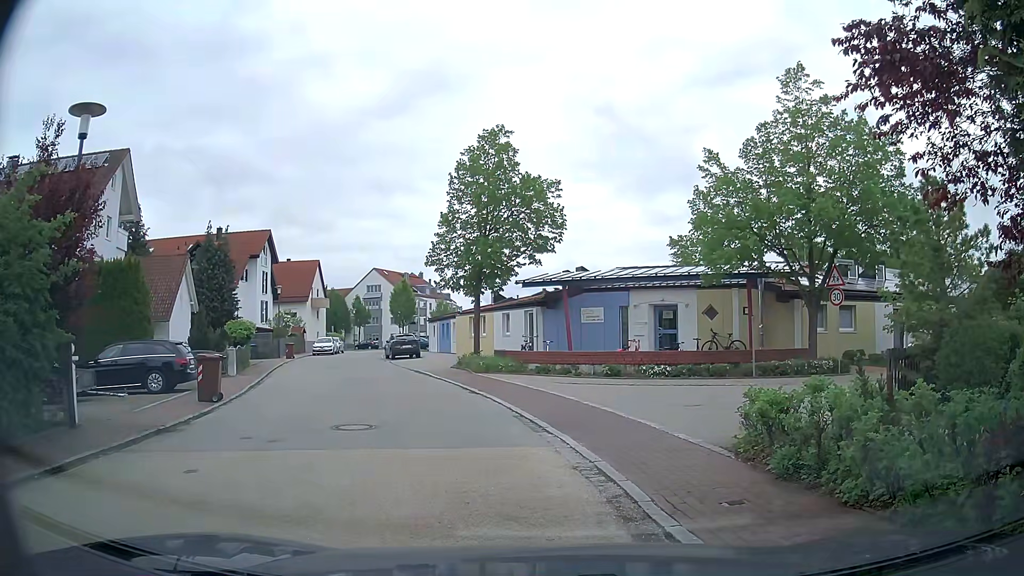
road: residential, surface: asphalt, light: Day
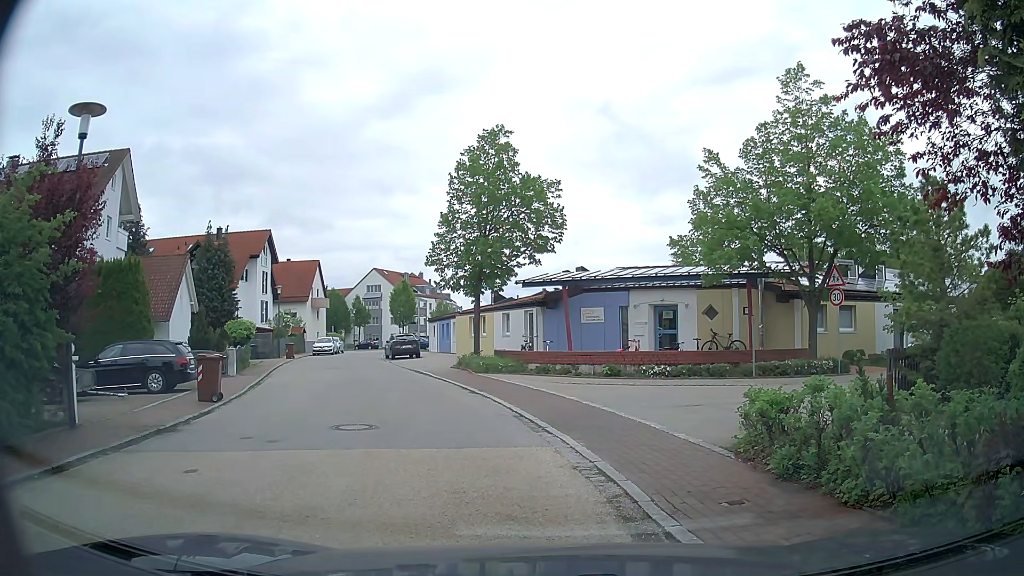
(0.0, +0.1) m; 0°
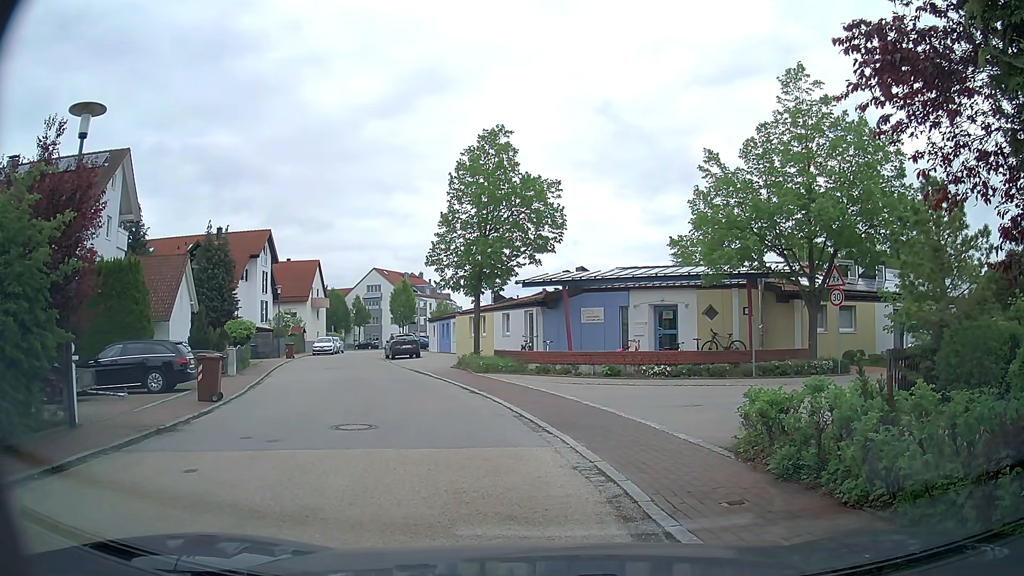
(0.0, 0.0) m; 0°
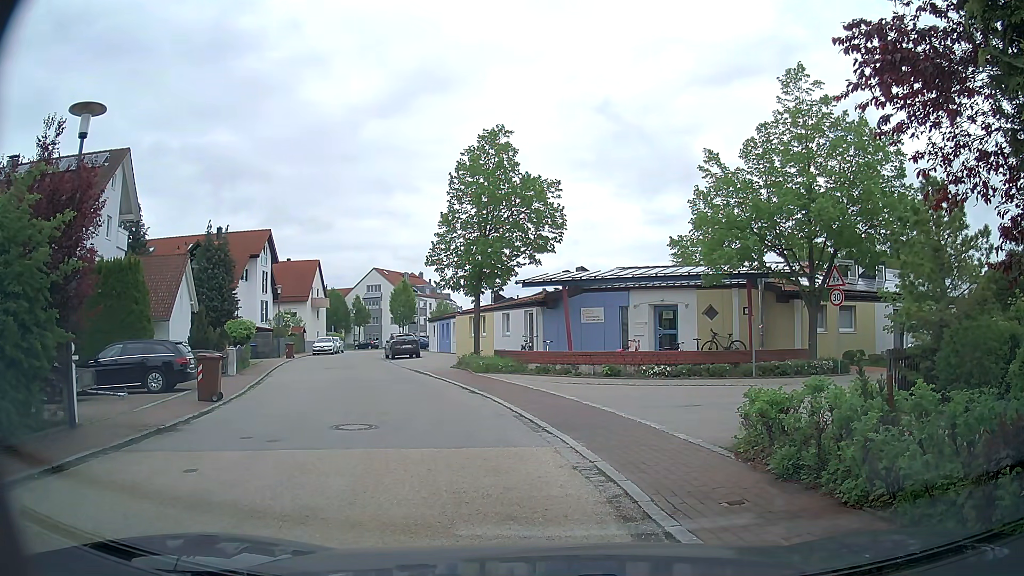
(0.0, 0.0) m; 0°
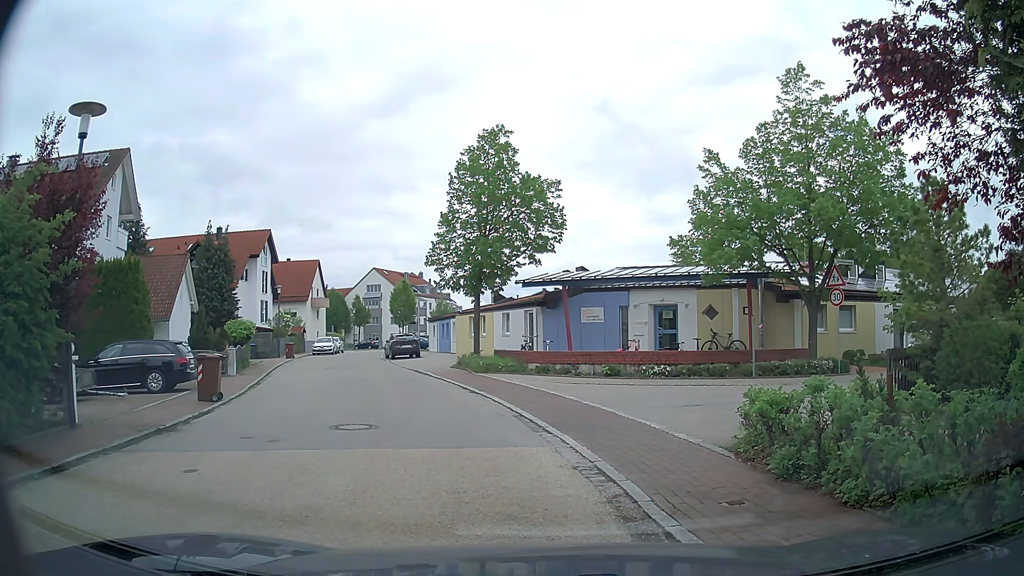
(0.0, 0.0) m; 0°
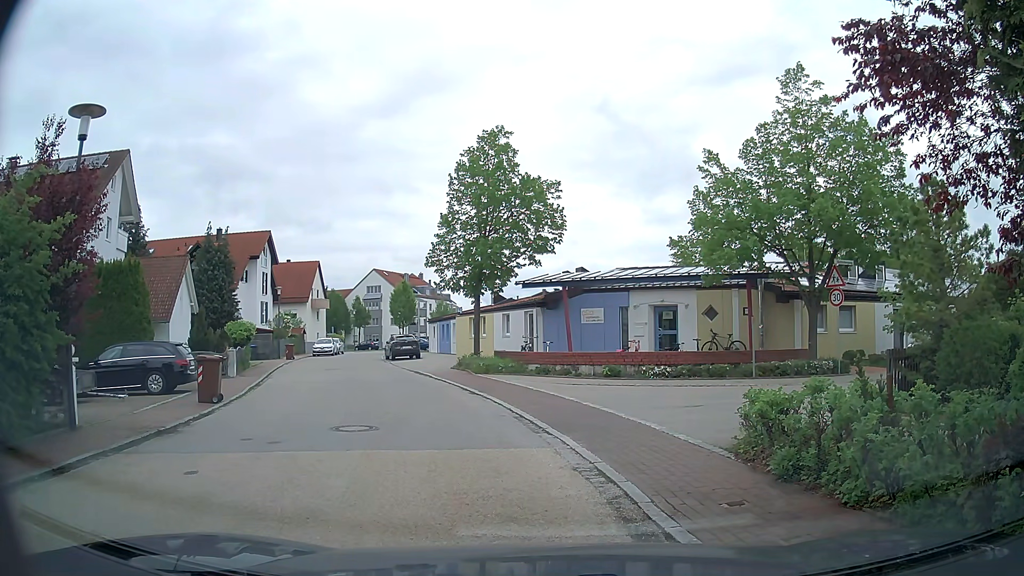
(0.0, 0.0) m; 0°
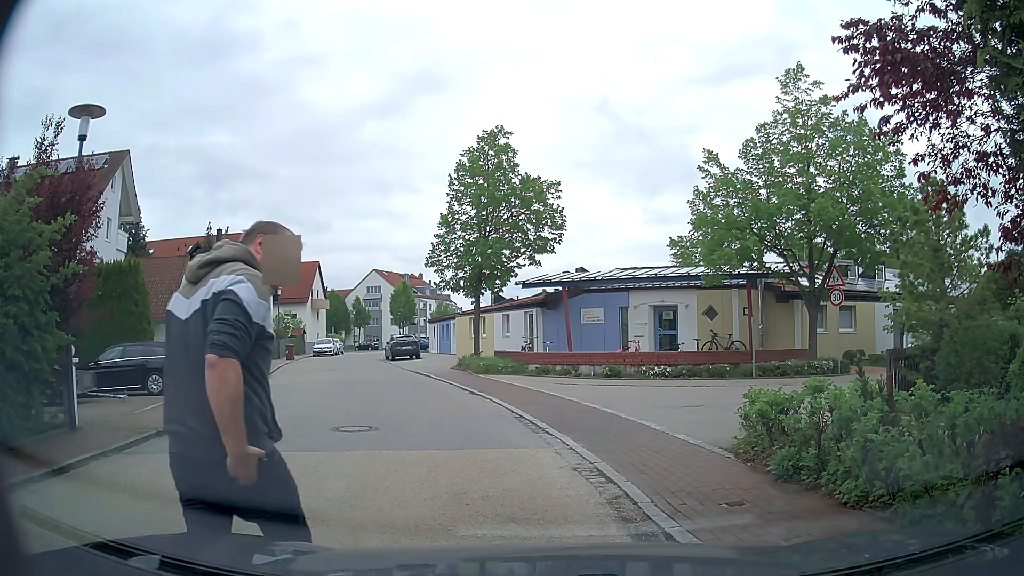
(0.0, 0.0) m; 0°
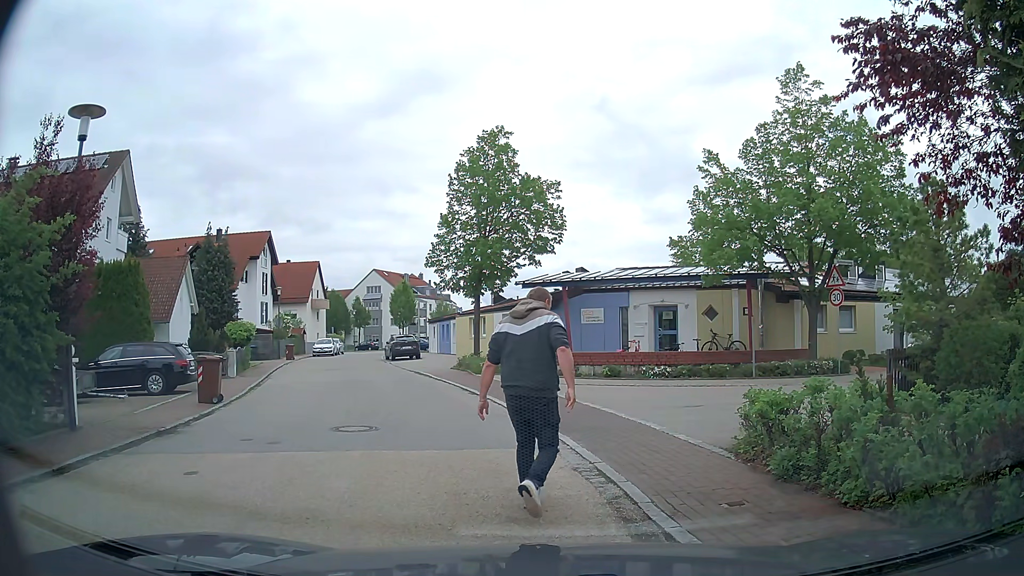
(0.0, 0.0) m; 0°
